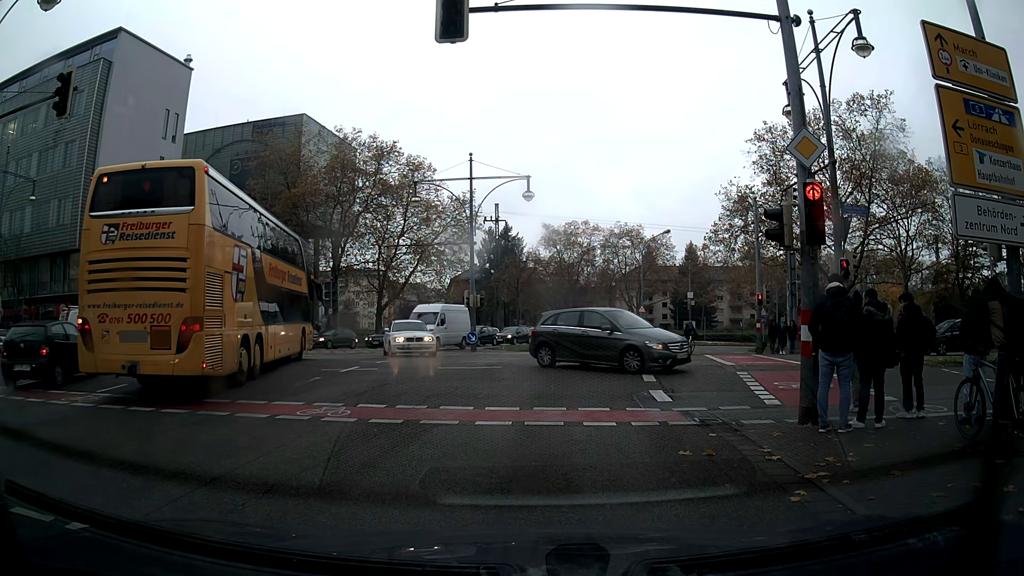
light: Day
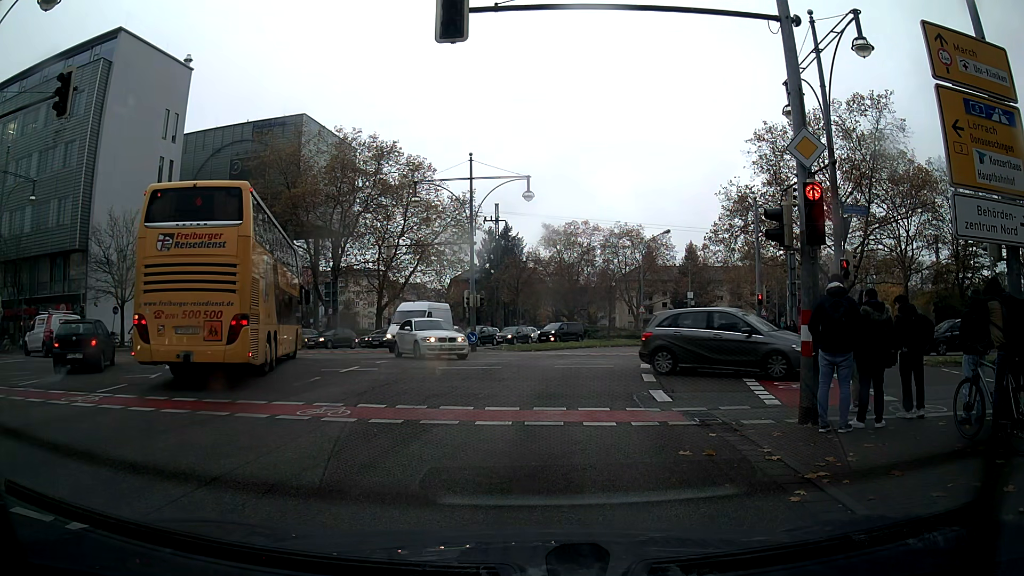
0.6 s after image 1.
(0.0, 0.0) m; 0°
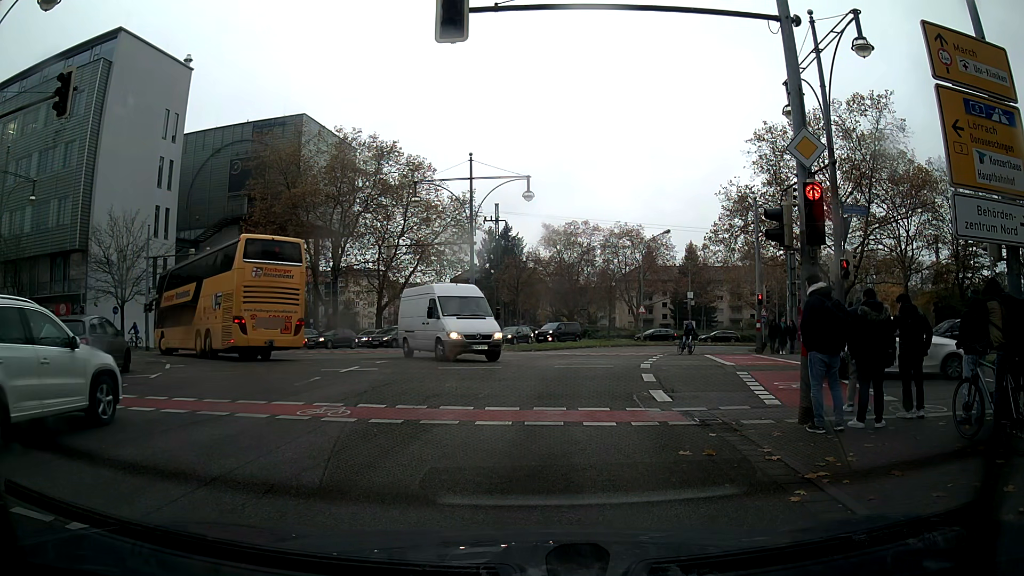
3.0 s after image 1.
(0.0, 0.0) m; 0°
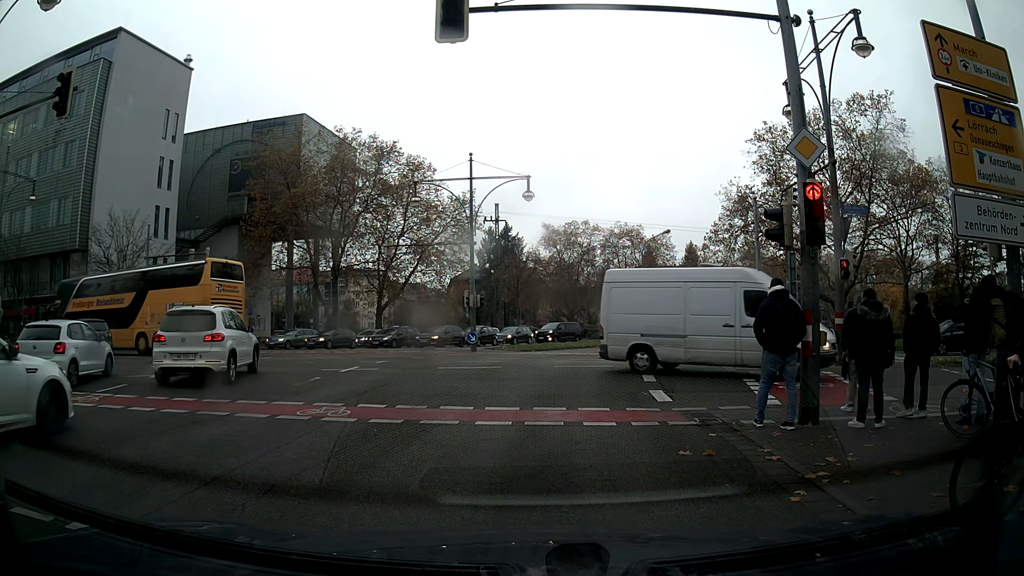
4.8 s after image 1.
(0.0, 0.0) m; 0°
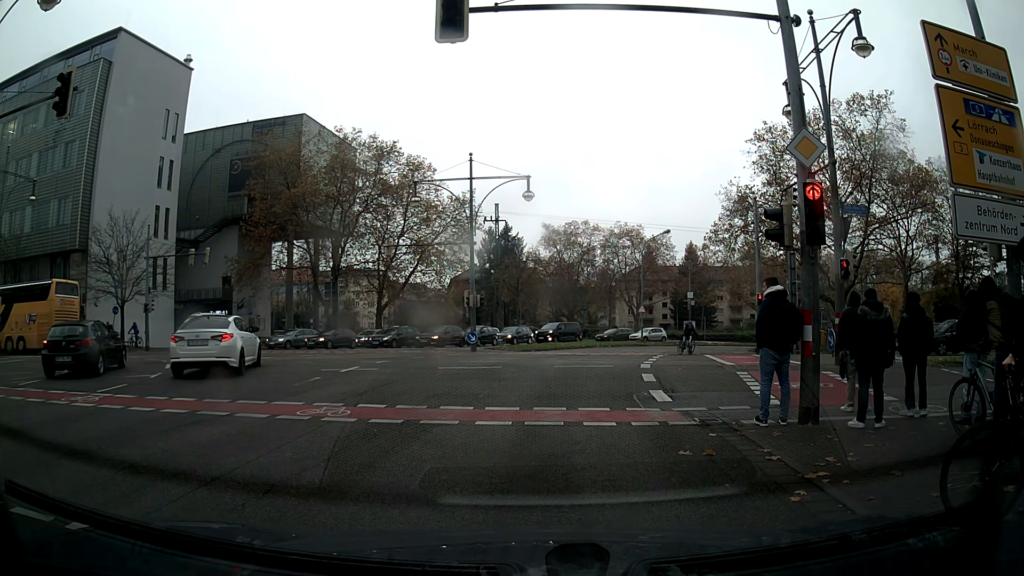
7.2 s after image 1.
(0.0, 0.0) m; 0°
